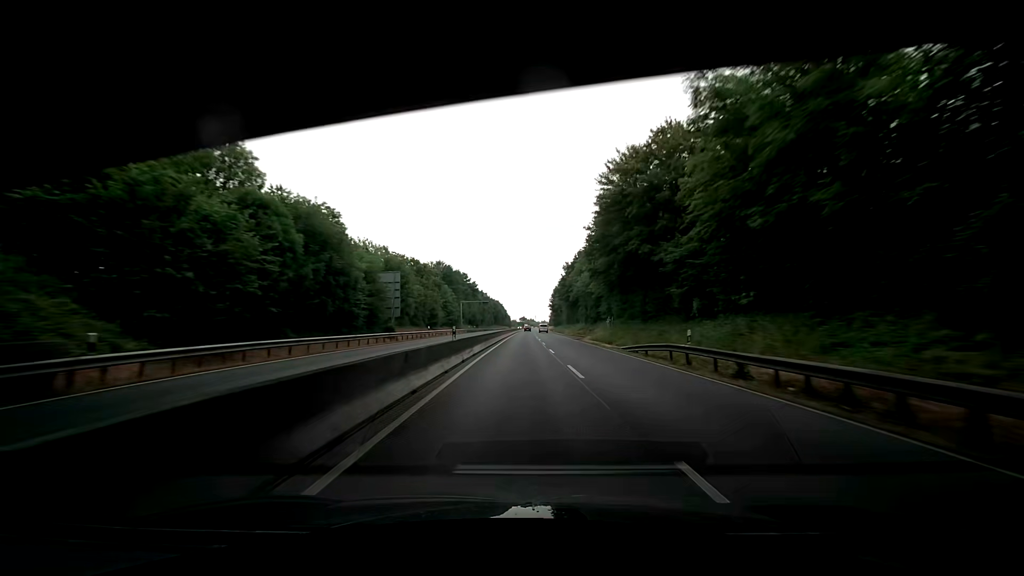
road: trunk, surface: asphalt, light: Day
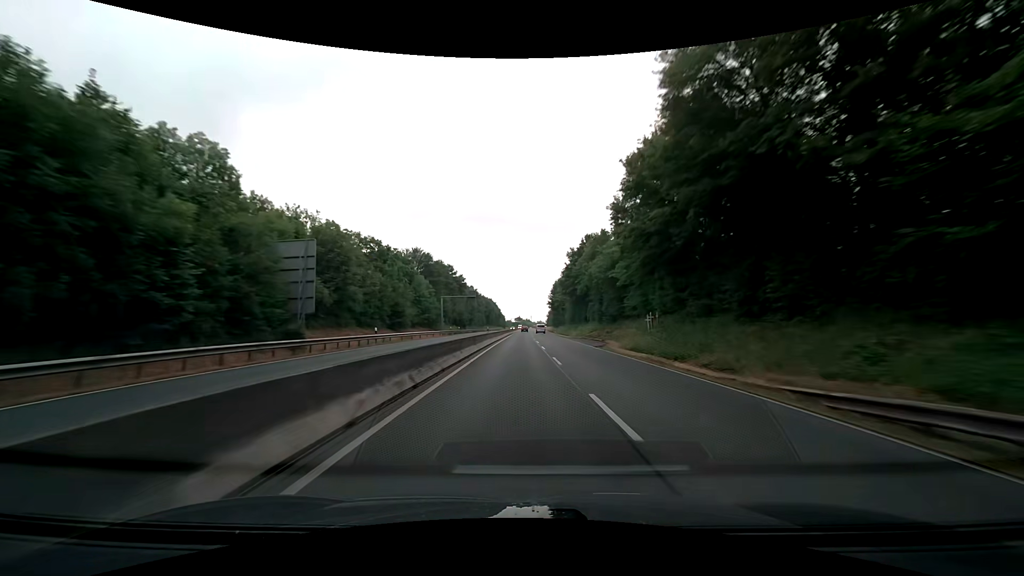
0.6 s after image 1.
(+0.1, +19.1) m; +1°
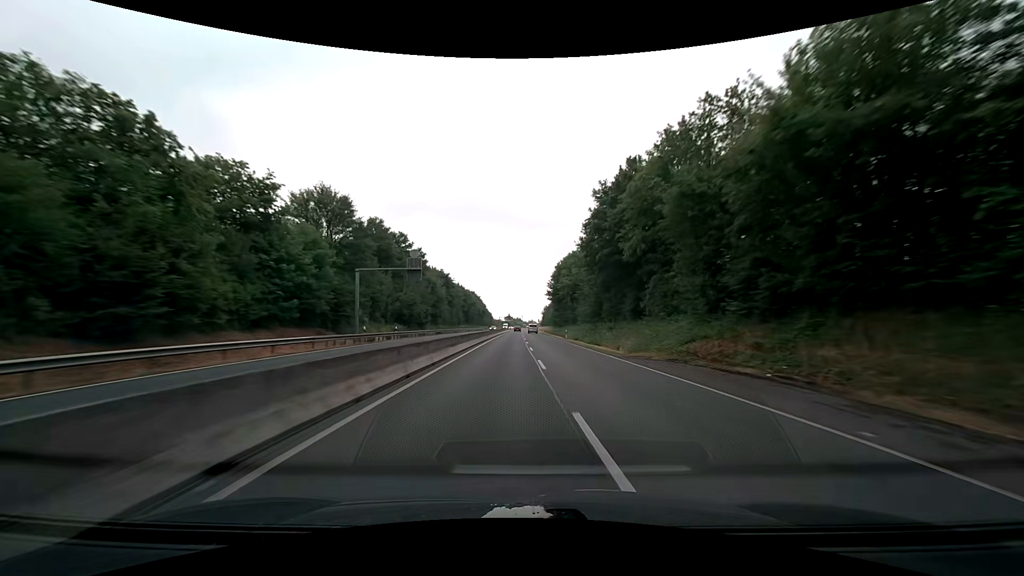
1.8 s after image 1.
(+0.3, +38.1) m; +1°
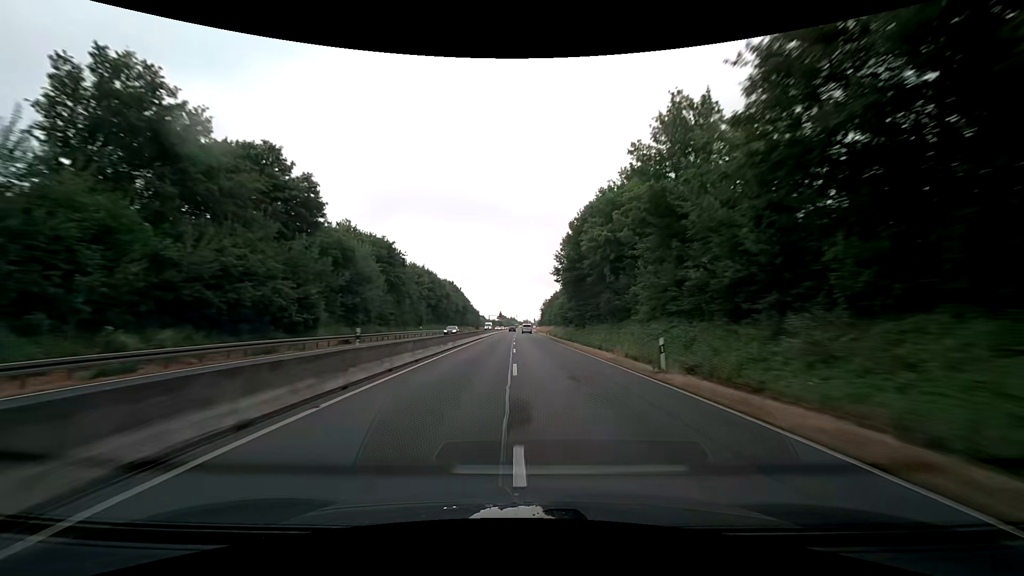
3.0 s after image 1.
(+0.4, +38.2) m; +1°
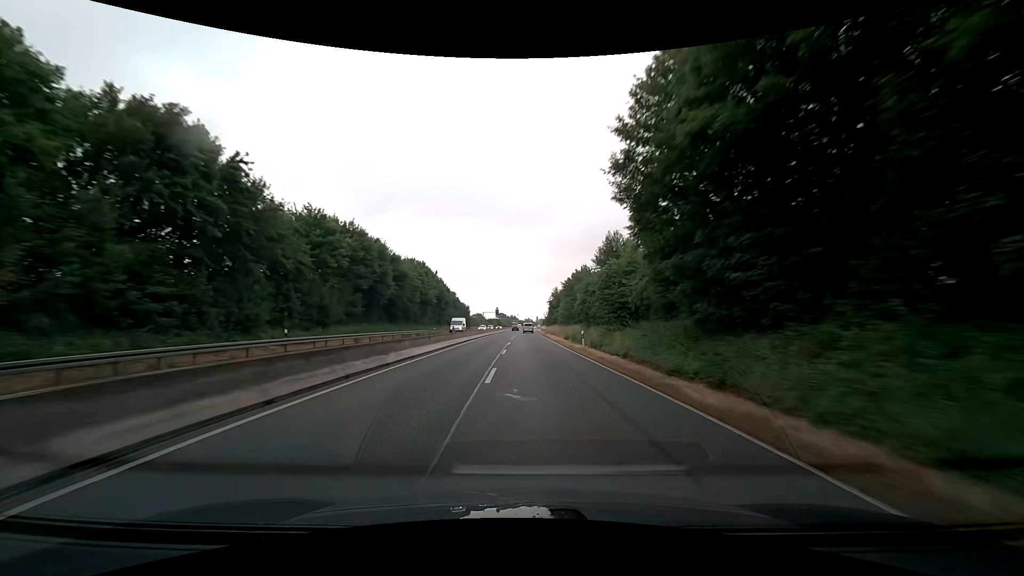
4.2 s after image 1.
(-0.1, +38.1) m; 0°
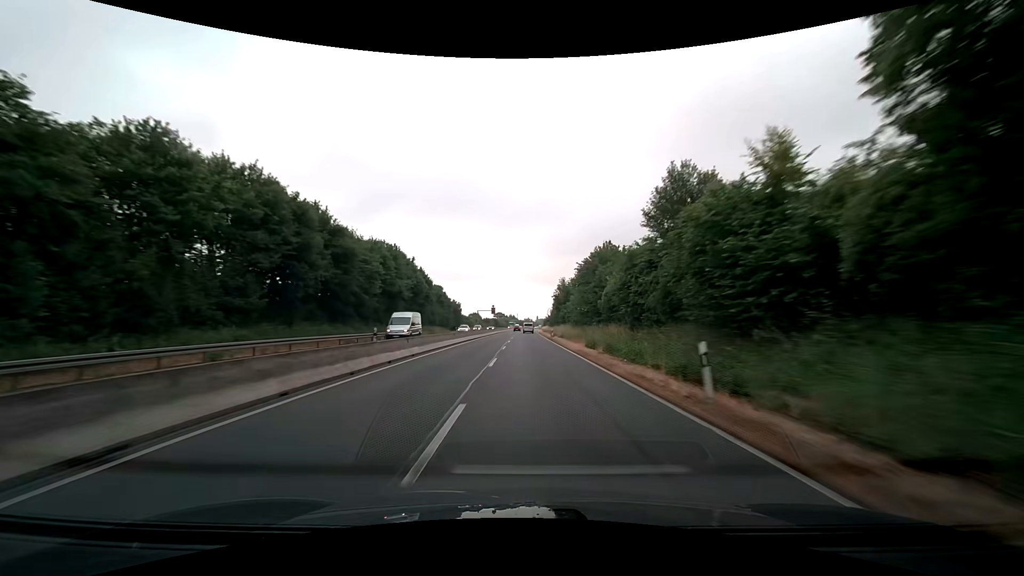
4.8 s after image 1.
(0.0, +19.1) m; 0°
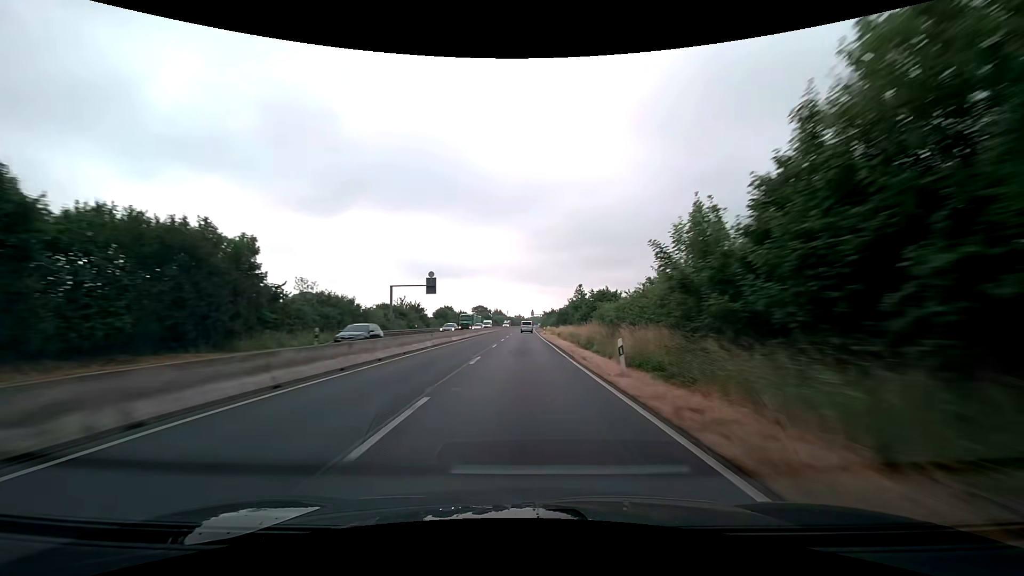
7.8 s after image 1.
(+0.9, +95.1) m; +1°
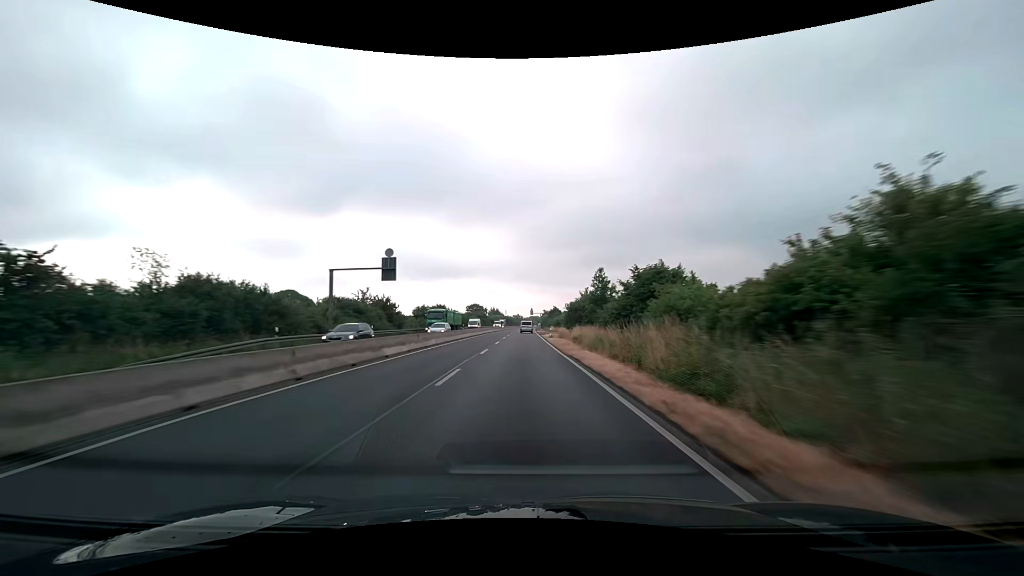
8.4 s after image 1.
(0.0, +18.7) m; 0°
(0, +10) (0, +20) (0, +30) (0, +40) (0, +50) (0, +60) (0, +70) (0, +80) (0, +90) (0, +100) m
